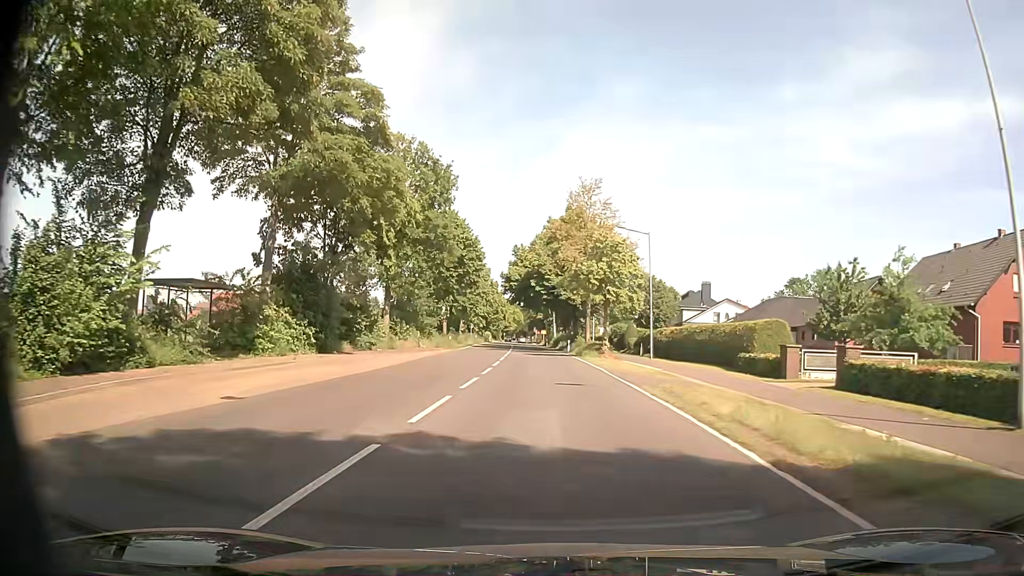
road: secondary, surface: asphalt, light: Day
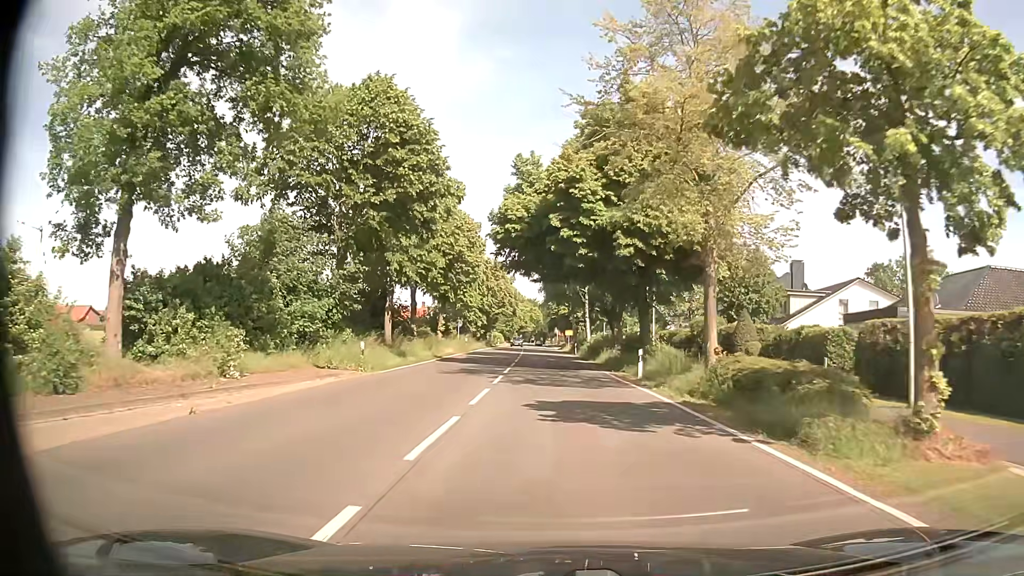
(-0.8, +32.6) m; -2°
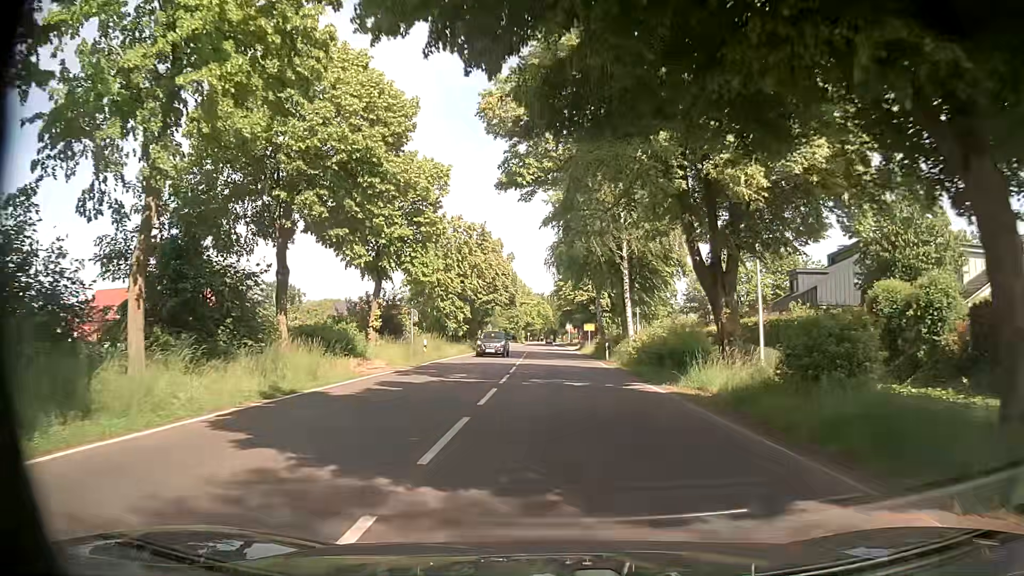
(-0.1, +24.4) m; 0°
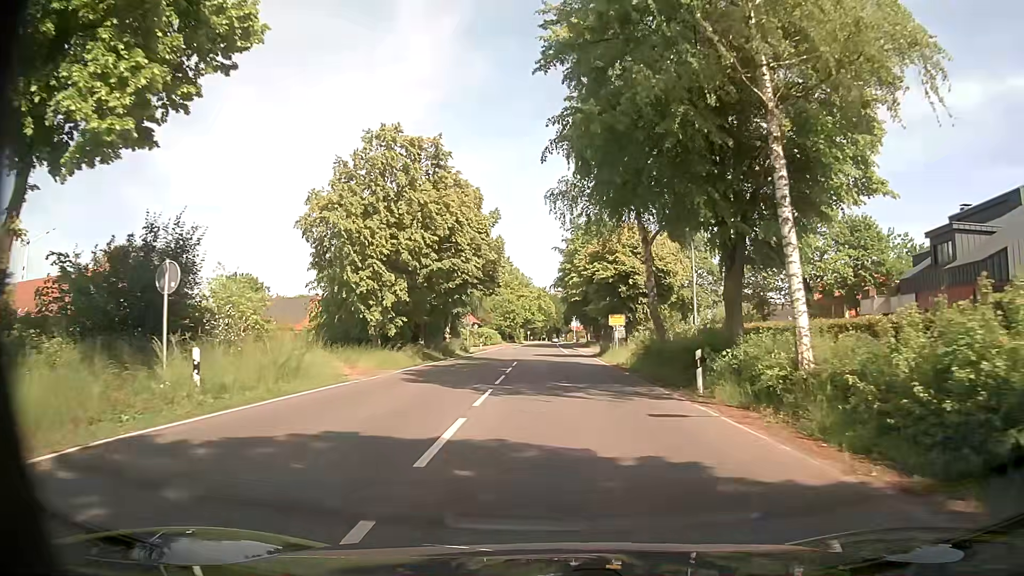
(-0.4, +24.2) m; 0°
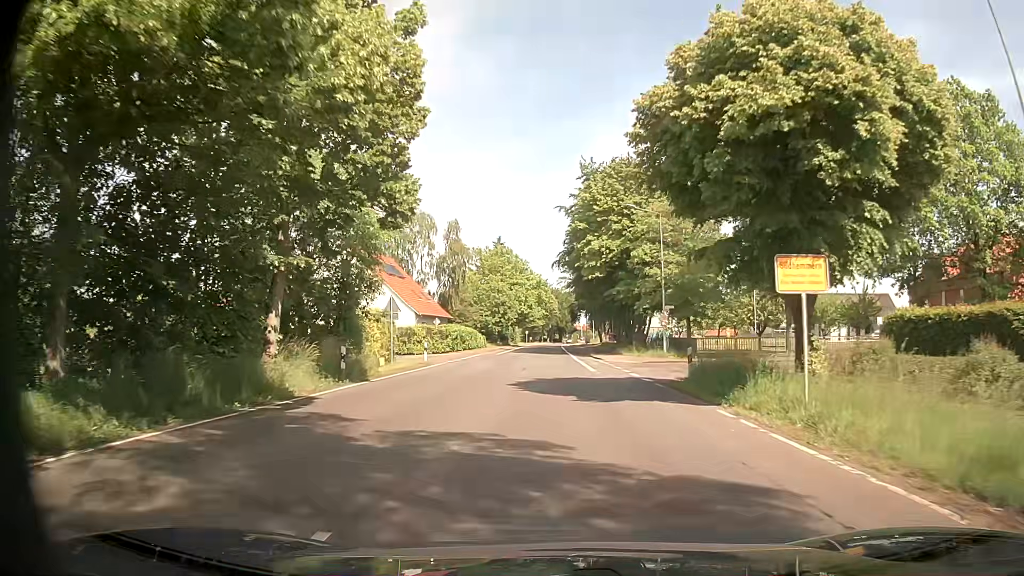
(-0.6, +30.5) m; 0°
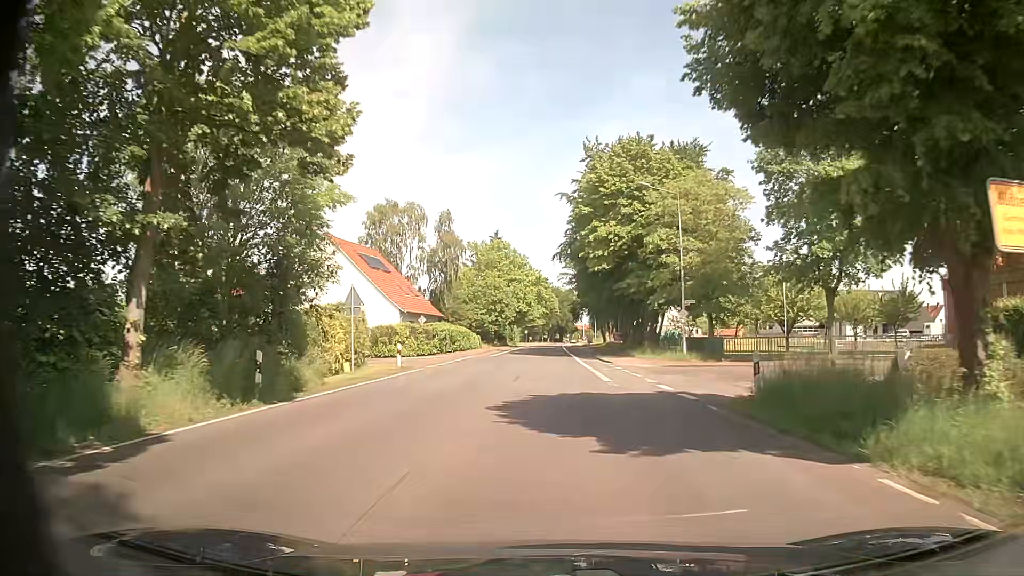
(-0.1, +6.3) m; -1°
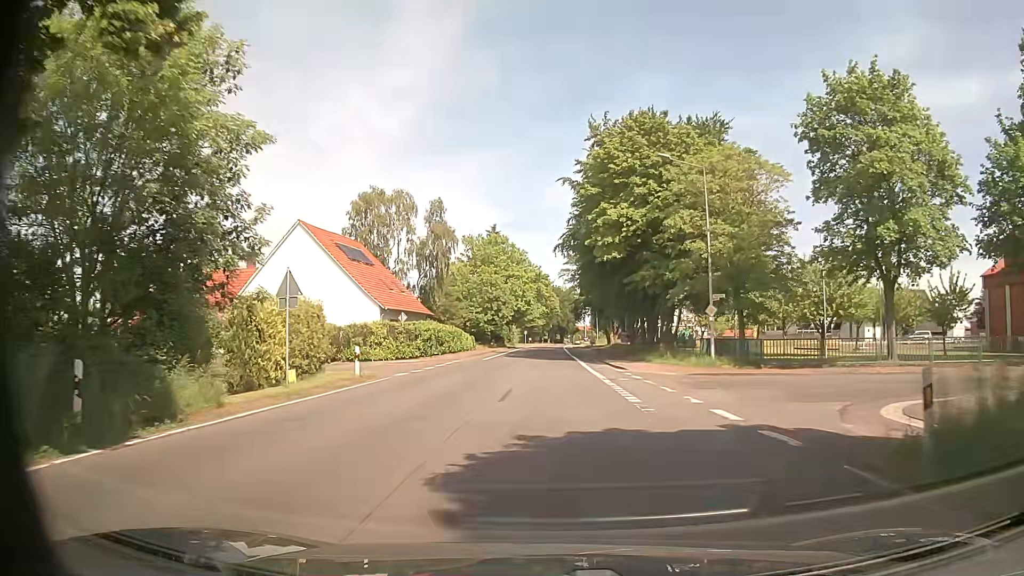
(-0.1, +6.4) m; -1°
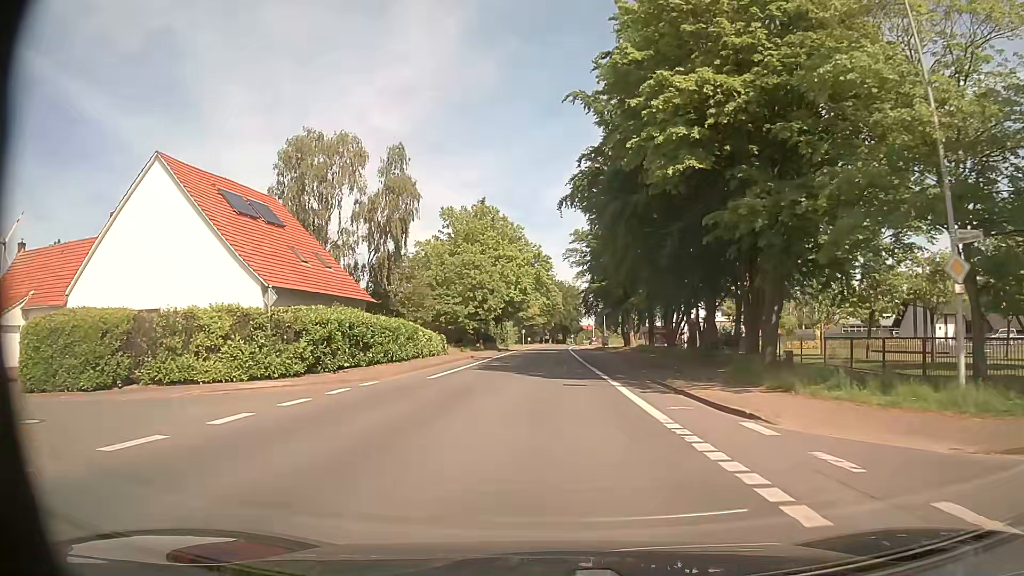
(+0.4, +19.9) m; +1°
(0, +10) (0, +20) (0, +30) (0, +40) (+1, +50) (+1, +60) (+1, +70) (+1, +80) (+1, +90) (+1, +100) m
